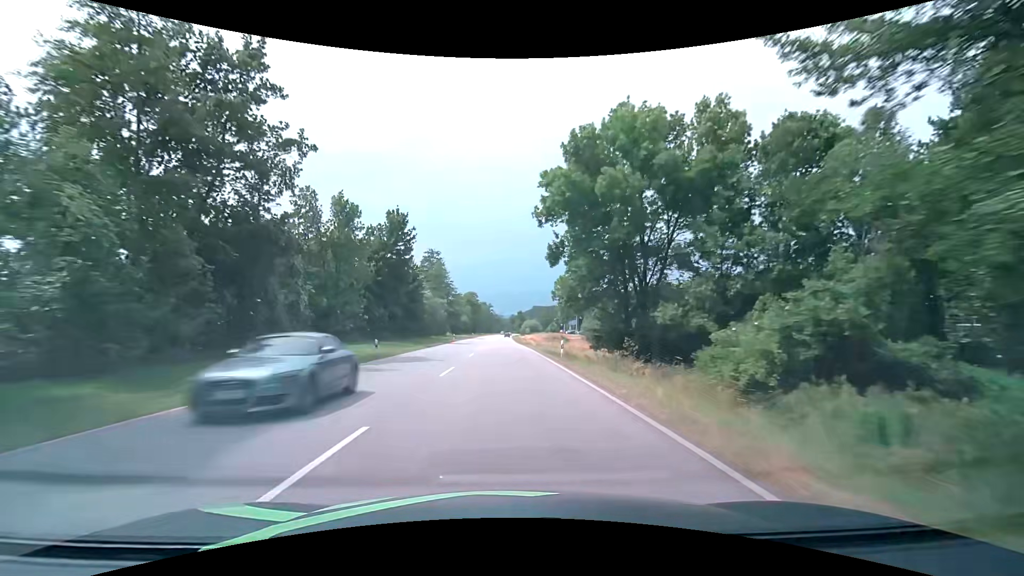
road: primary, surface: asphalt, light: Day
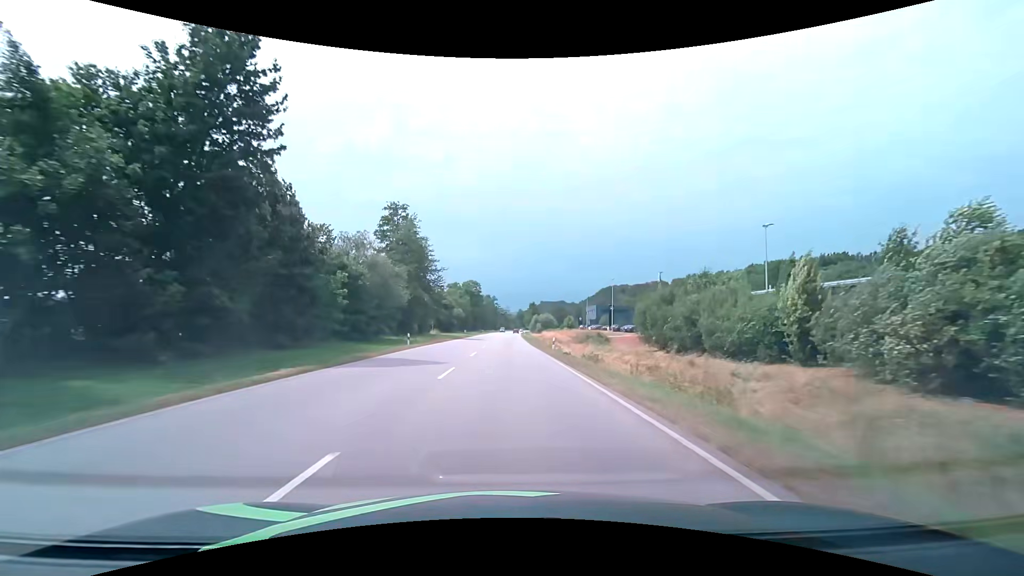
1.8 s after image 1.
(-0.4, +37.3) m; -1°
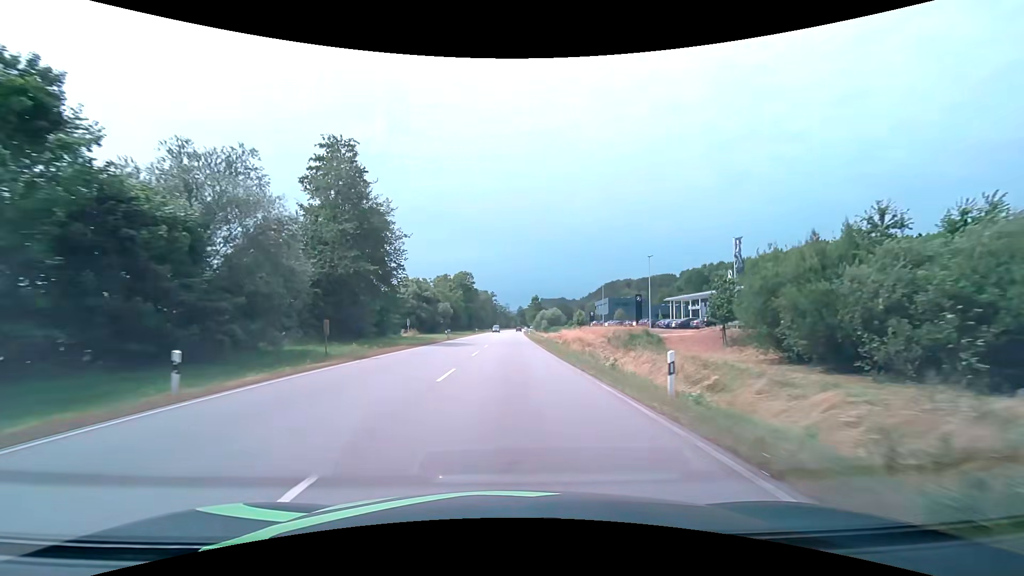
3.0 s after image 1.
(-0.2, +24.7) m; 0°
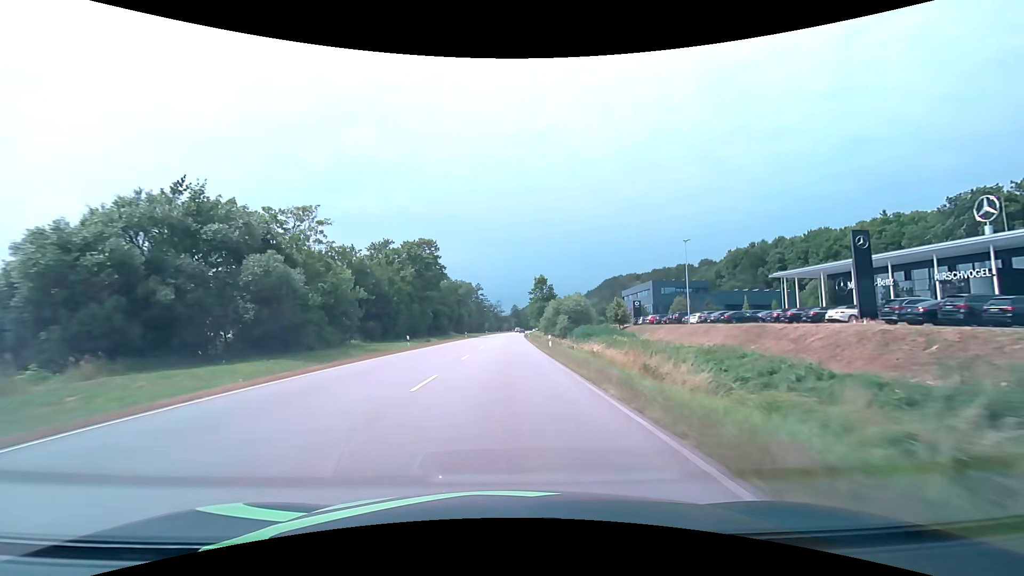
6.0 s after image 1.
(+0.6, +61.2) m; +1°
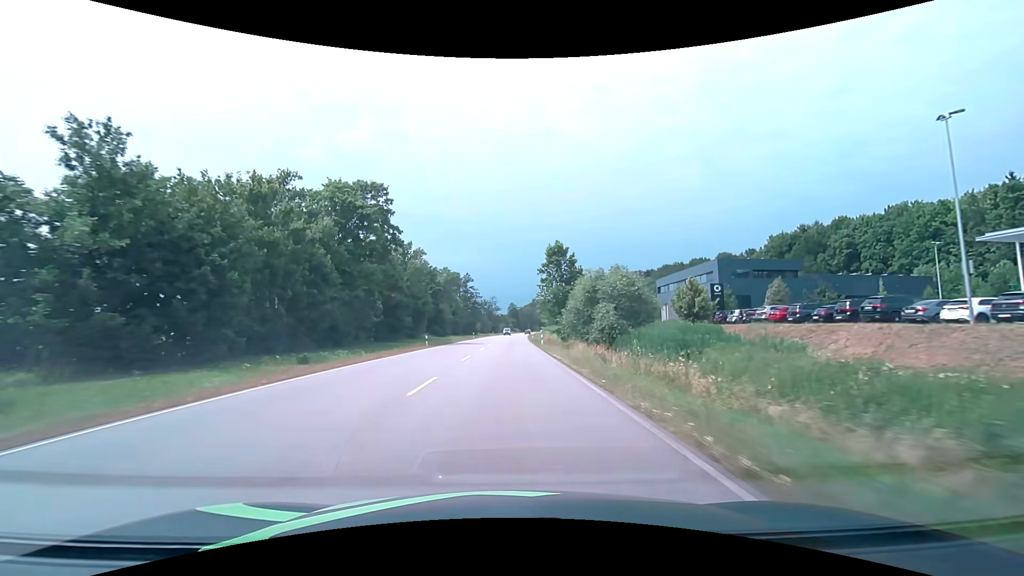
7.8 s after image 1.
(+0.1, +36.5) m; 0°
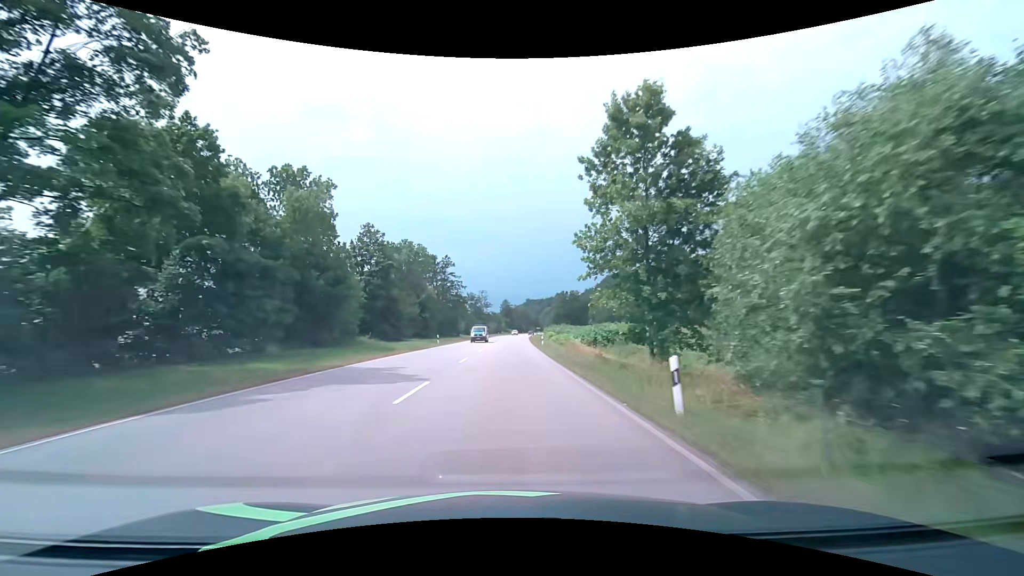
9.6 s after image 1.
(+0.3, +37.0) m; +1°
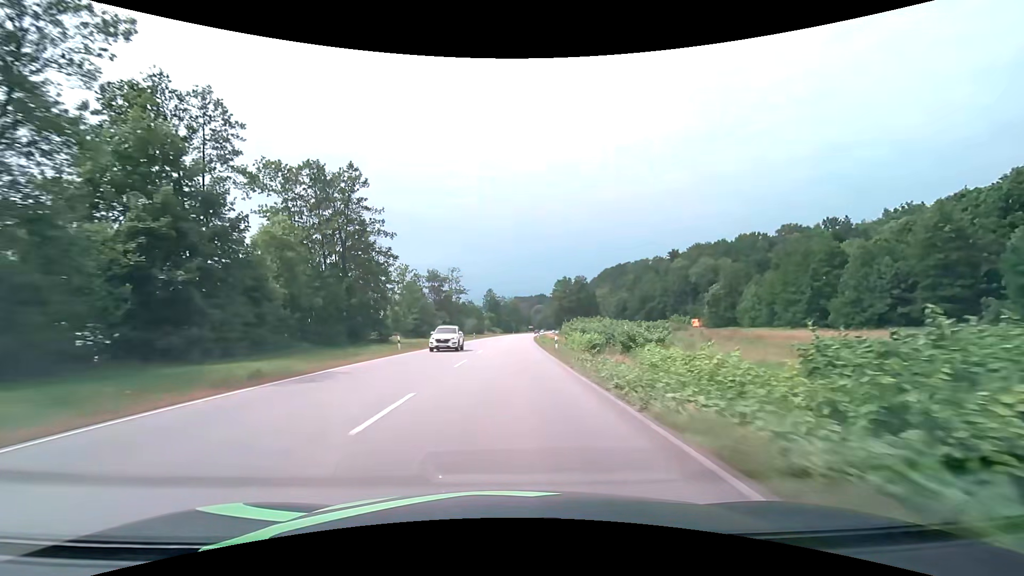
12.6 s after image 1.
(+0.9, +62.5) m; +2°
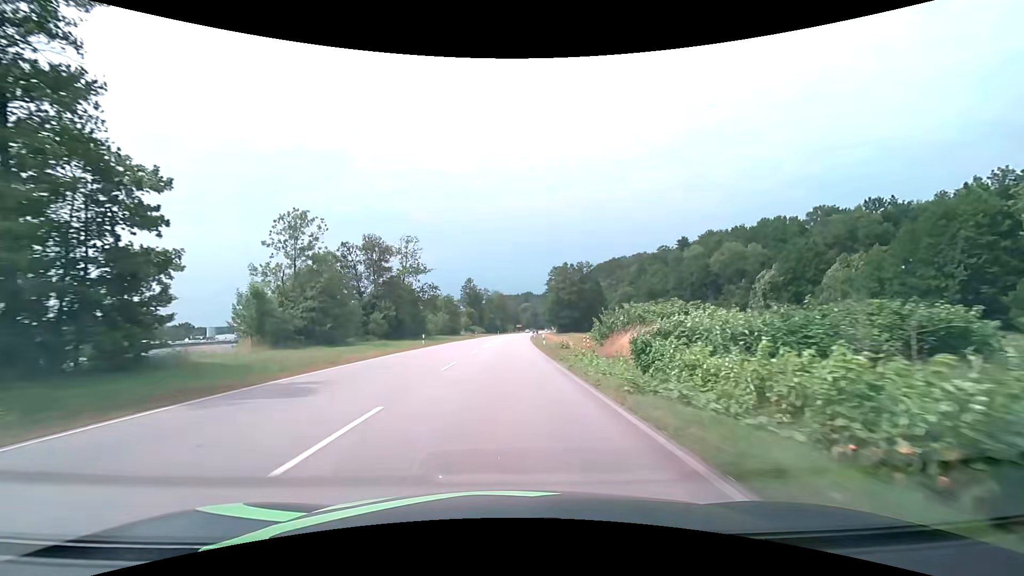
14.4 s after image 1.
(+0.5, +37.5) m; +2°
(0, +10) (0, +20) (0, +30) (0, +40) (0, +50) (+1, +60) (+1, +70) (+2, +80) (+2, +90) (+3, +100) m
